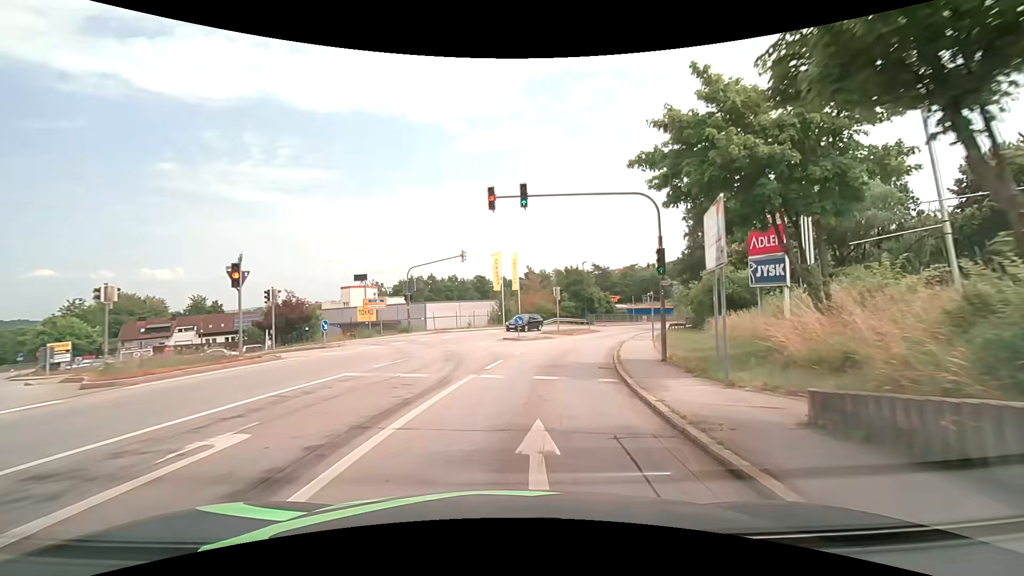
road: tertiary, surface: asphalt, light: Day
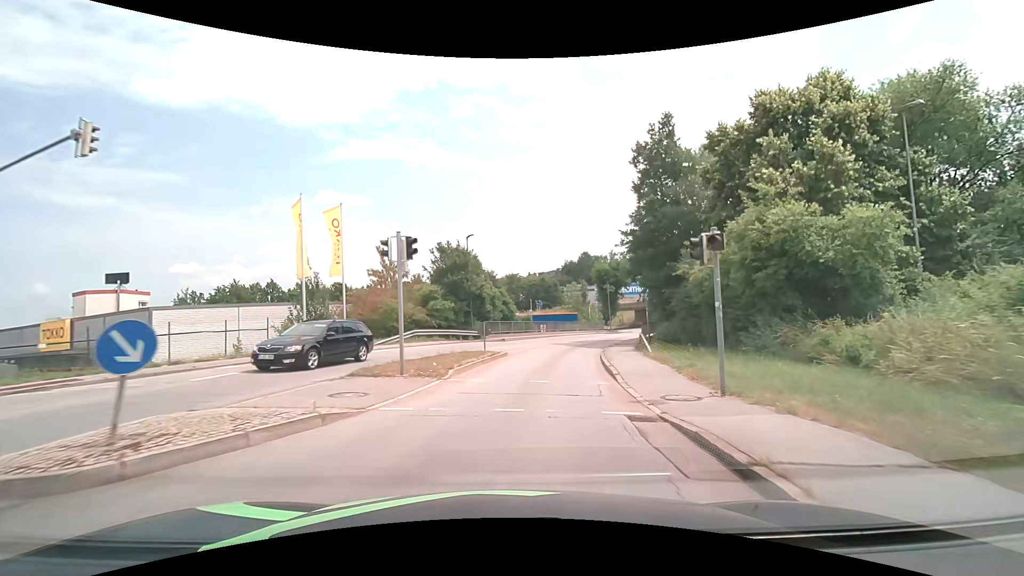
(+3.1, +25.0) m; +13°
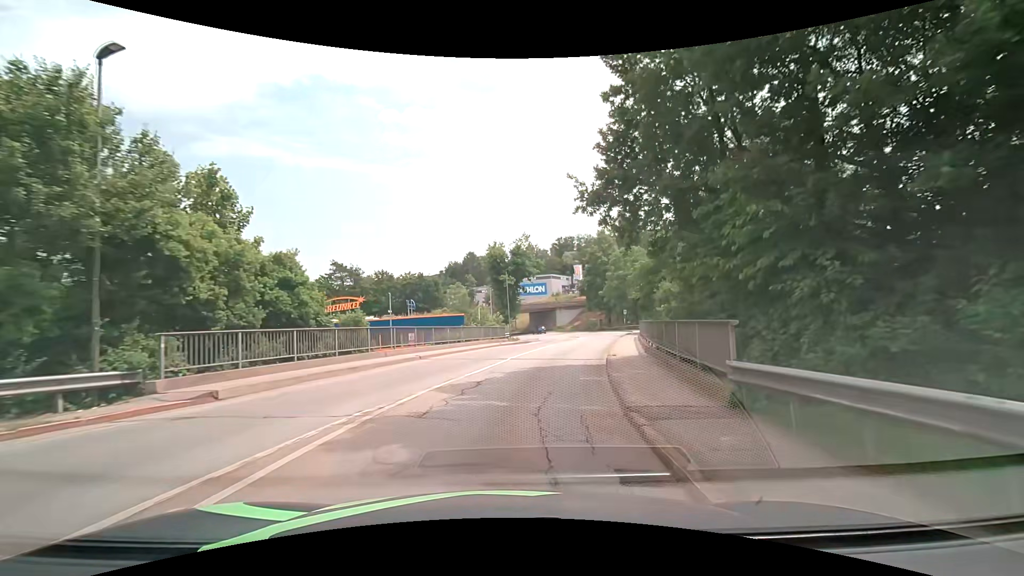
(+3.1, +24.8) m; +14°
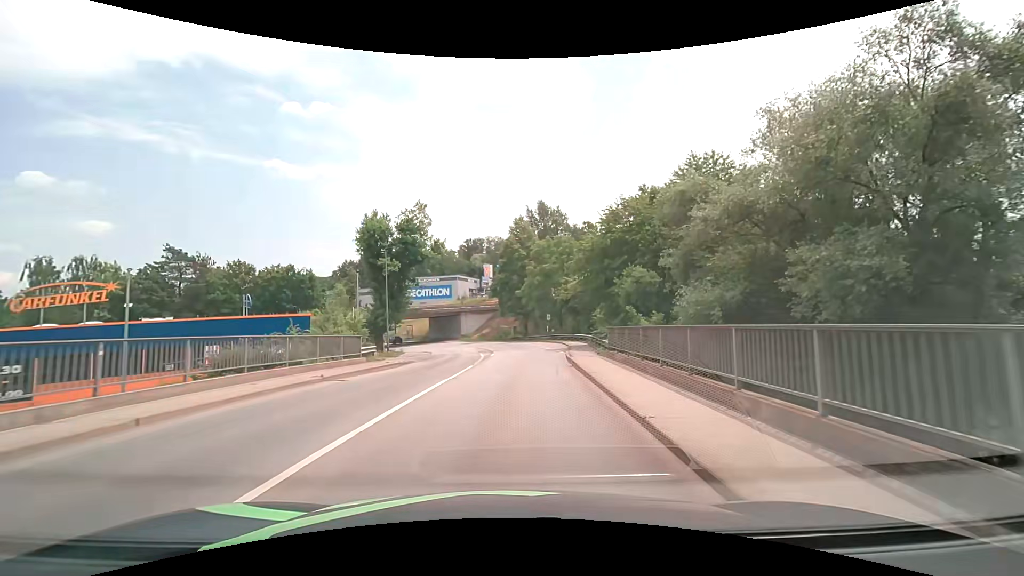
(+1.7, +18.8) m; +10°
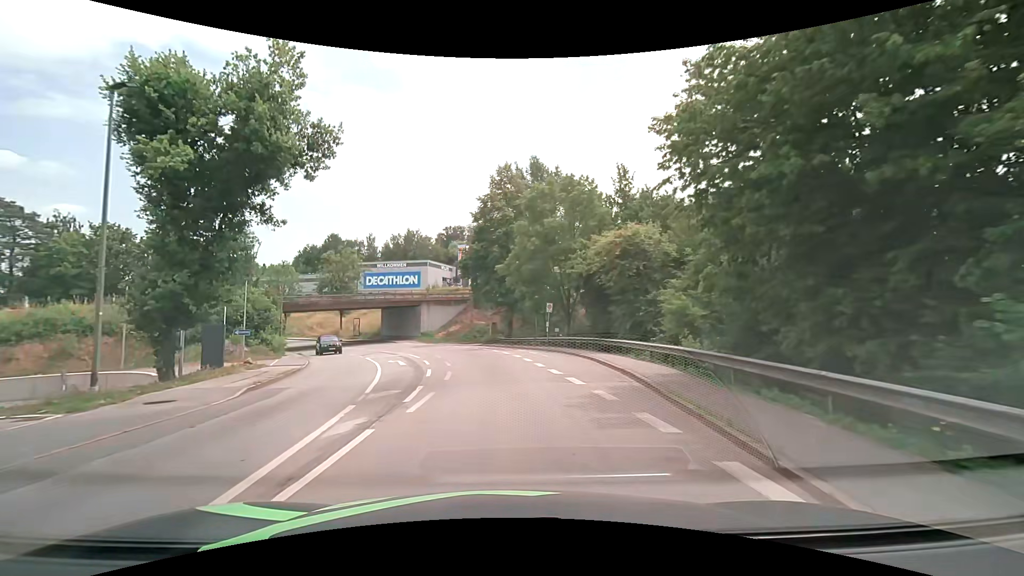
(+1.0, +24.9) m; +3°
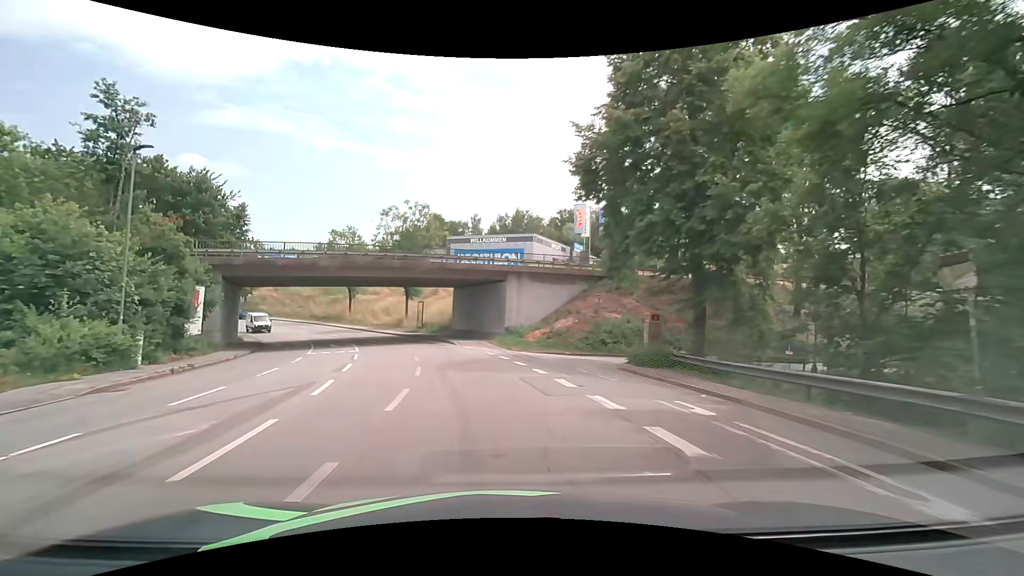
(-2.4, +30.6) m; -13°
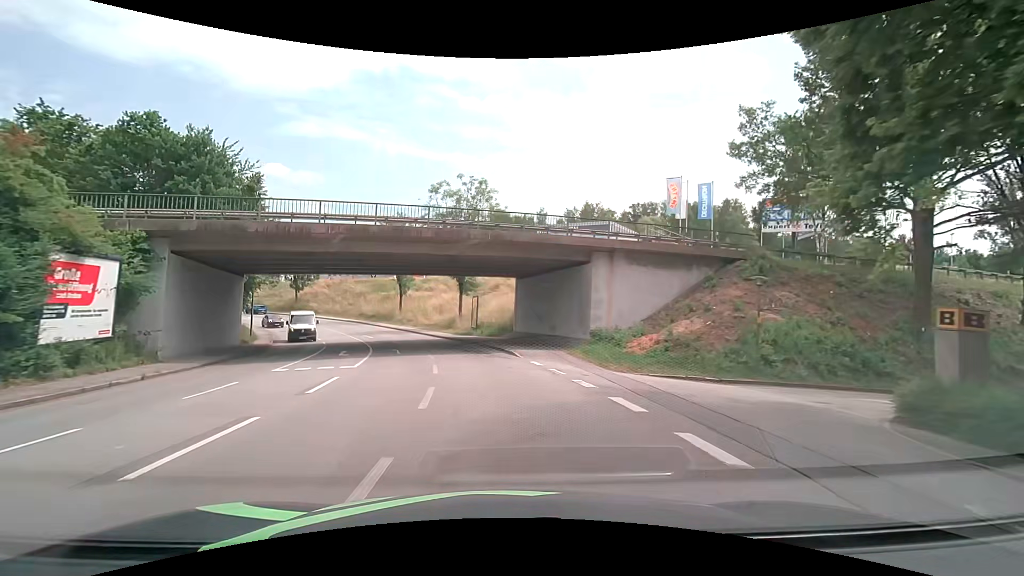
(-0.9, +12.1) m; -8°
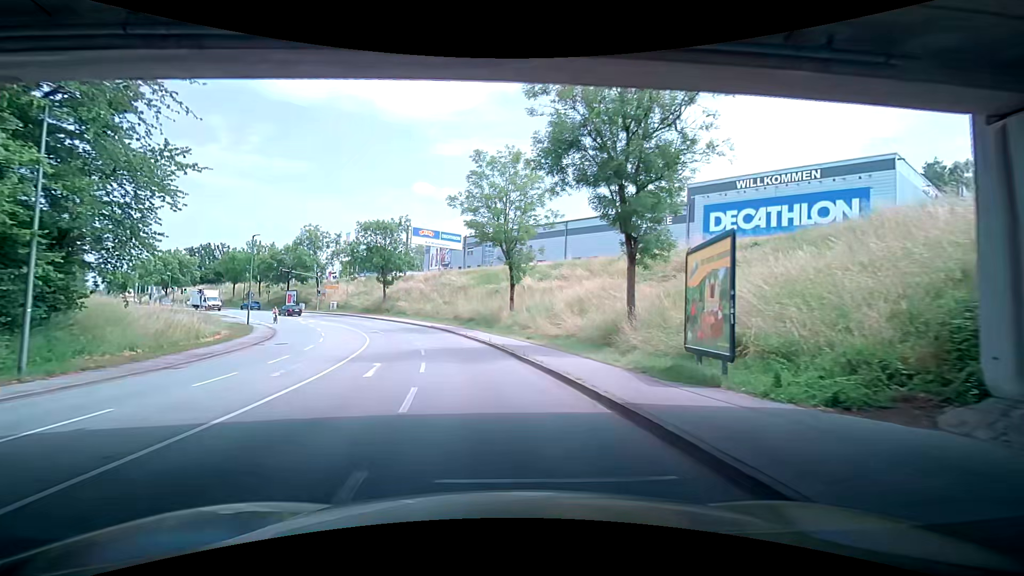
(-3.4, +30.7) m; -13°
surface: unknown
(-1, +10) (-2, +20) (-5, +30) (-8, +39) (-12, +48) (-18, +56) (-24, +64) (-32, +71) (-39, +77) (-47, +84) m
